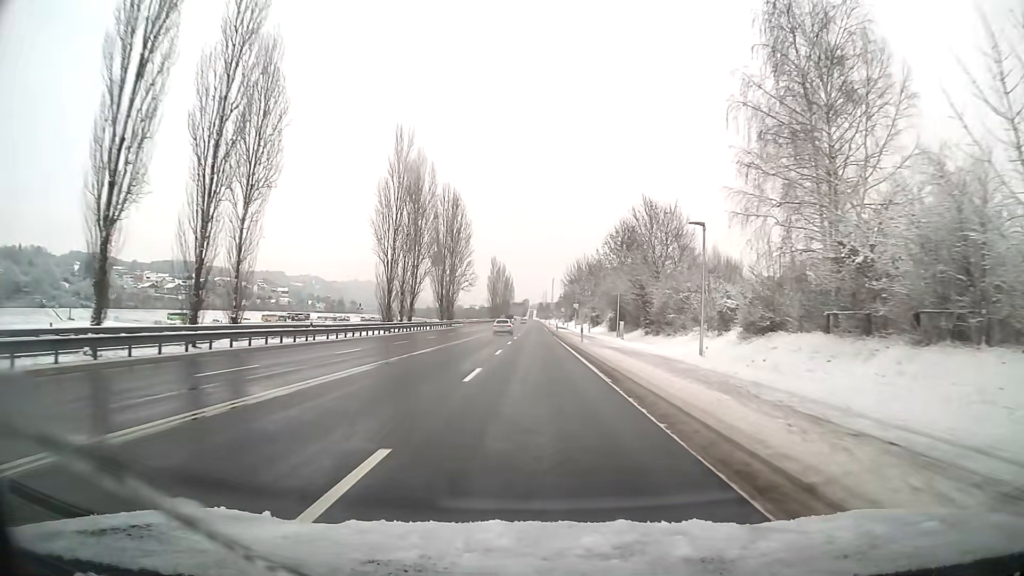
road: primary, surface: asphalt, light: Day
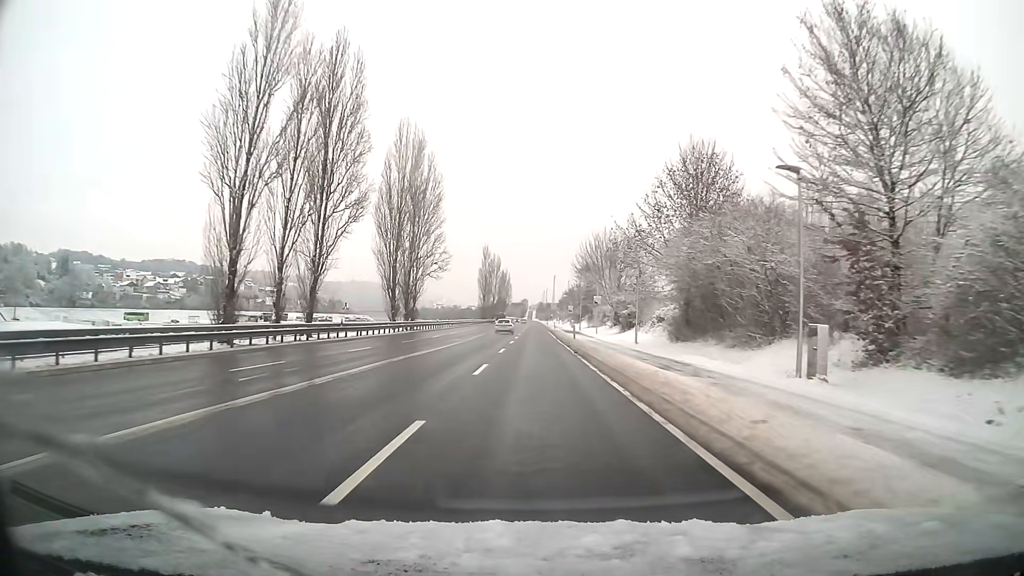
(0.0, +34.3) m; 0°
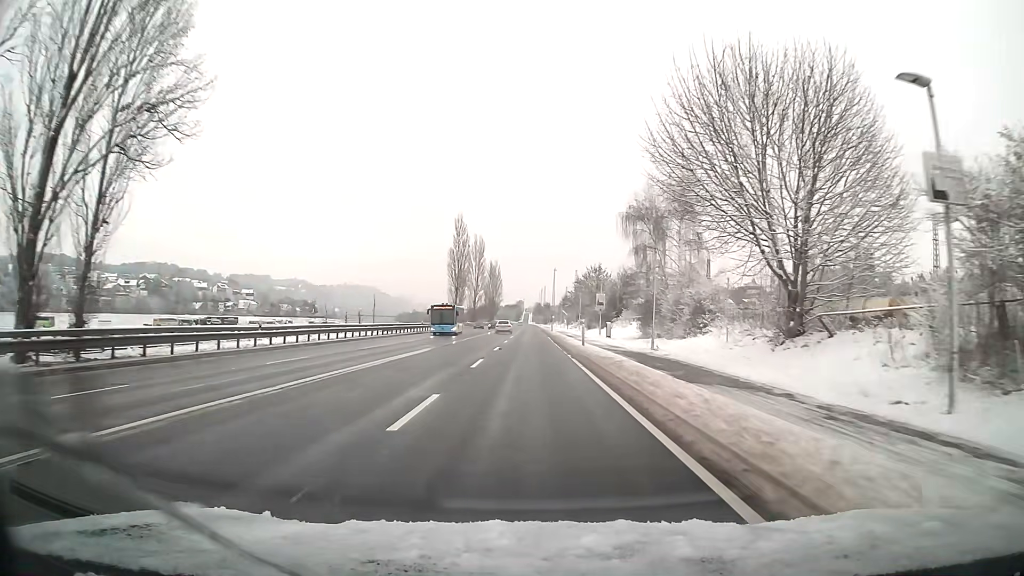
(+0.2, +57.1) m; 0°
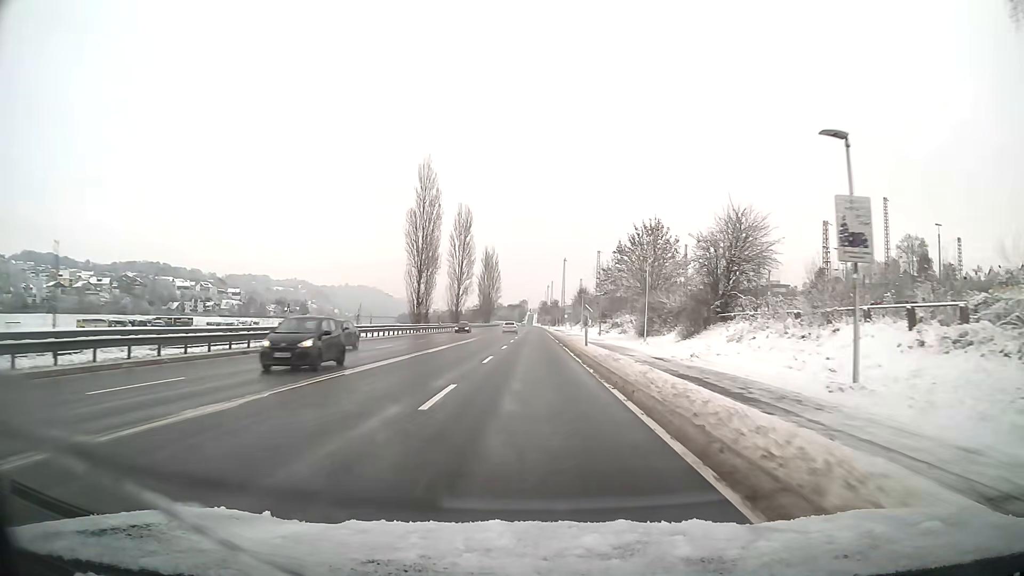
(-0.2, +45.7) m; 0°
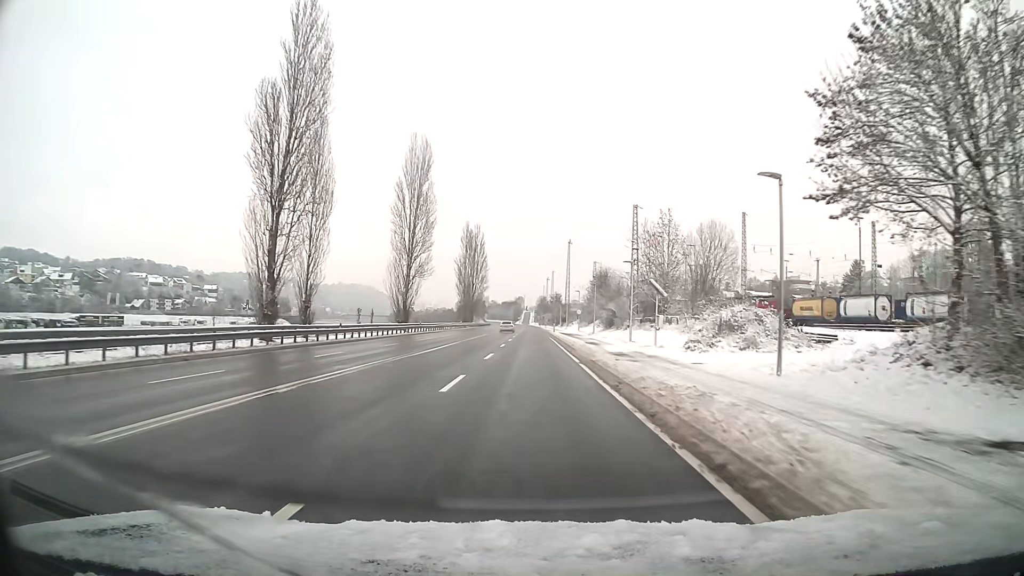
(+0.1, +45.7) m; 0°
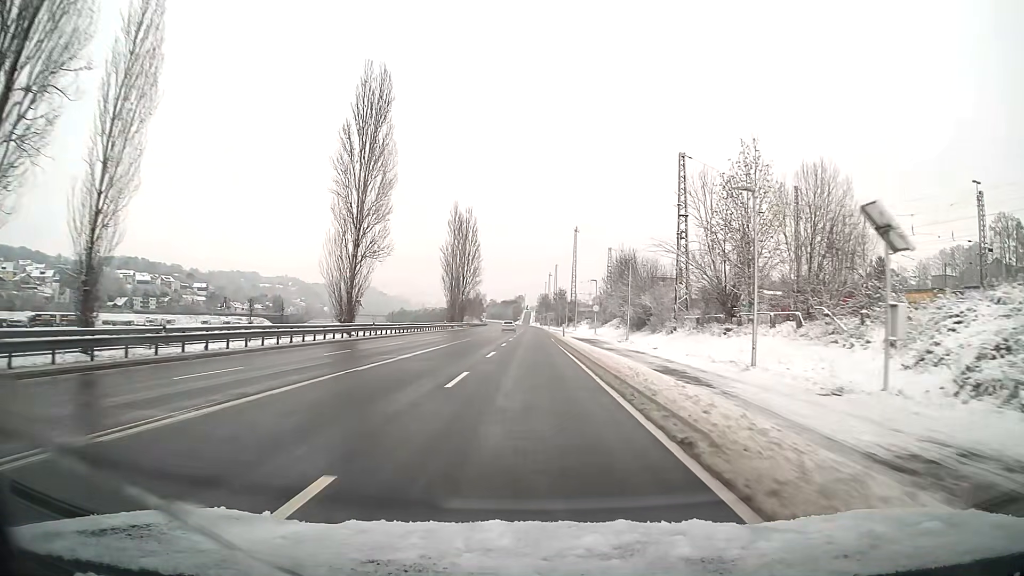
(0.0, +22.8) m; 0°
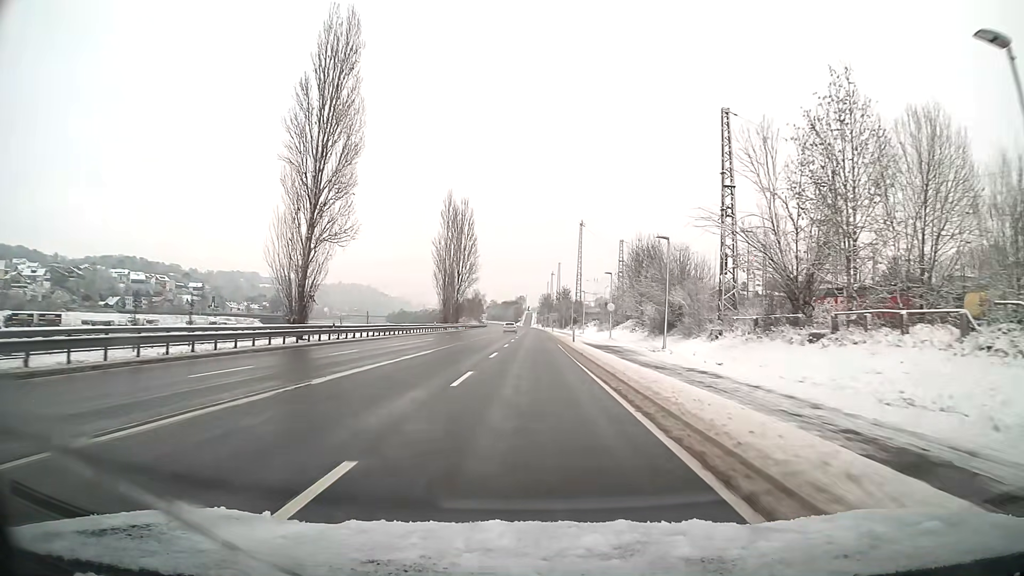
(0.0, +11.4) m; 0°
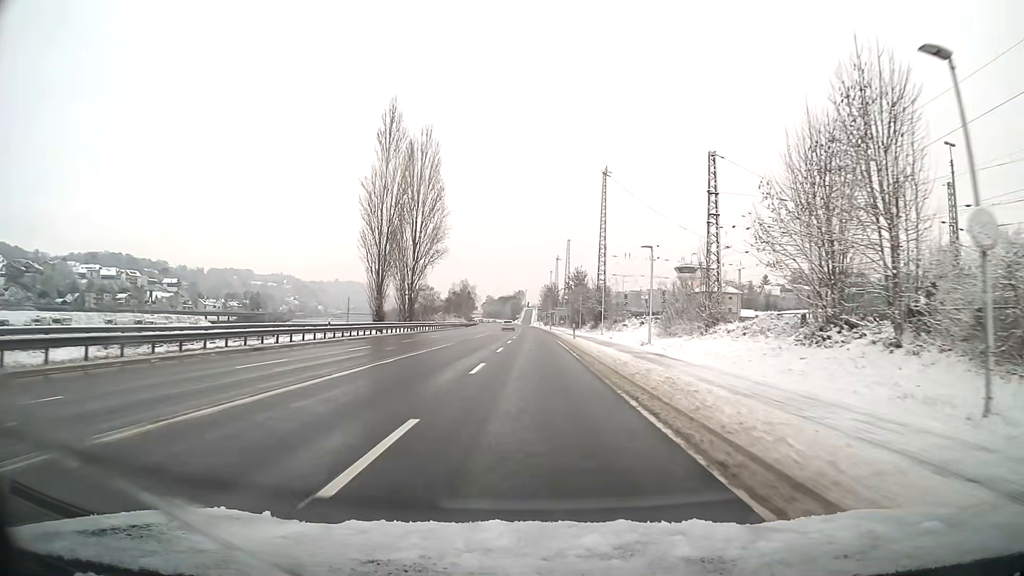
(0.0, +45.5) m; 0°
